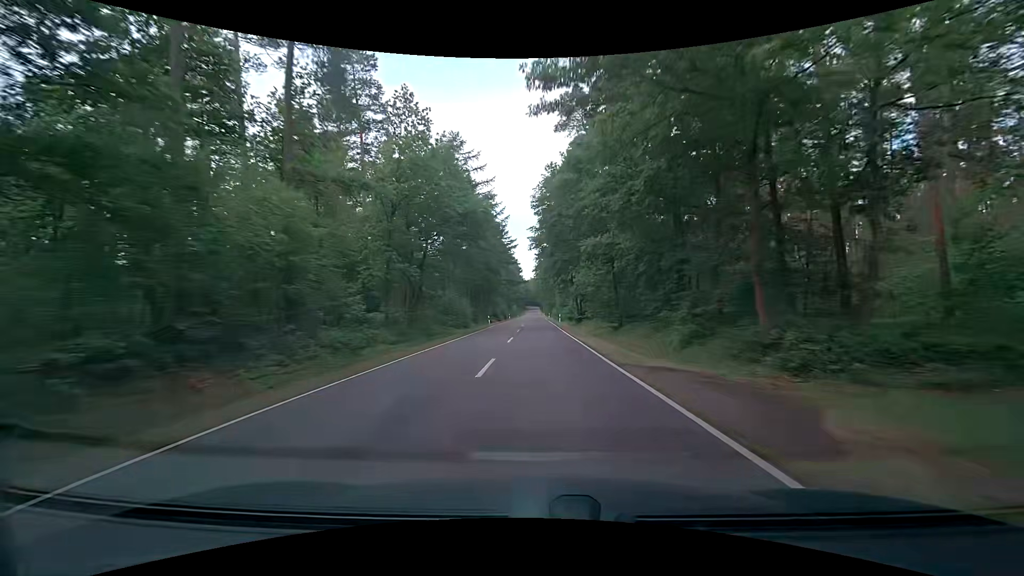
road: tertiary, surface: asphalt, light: Day
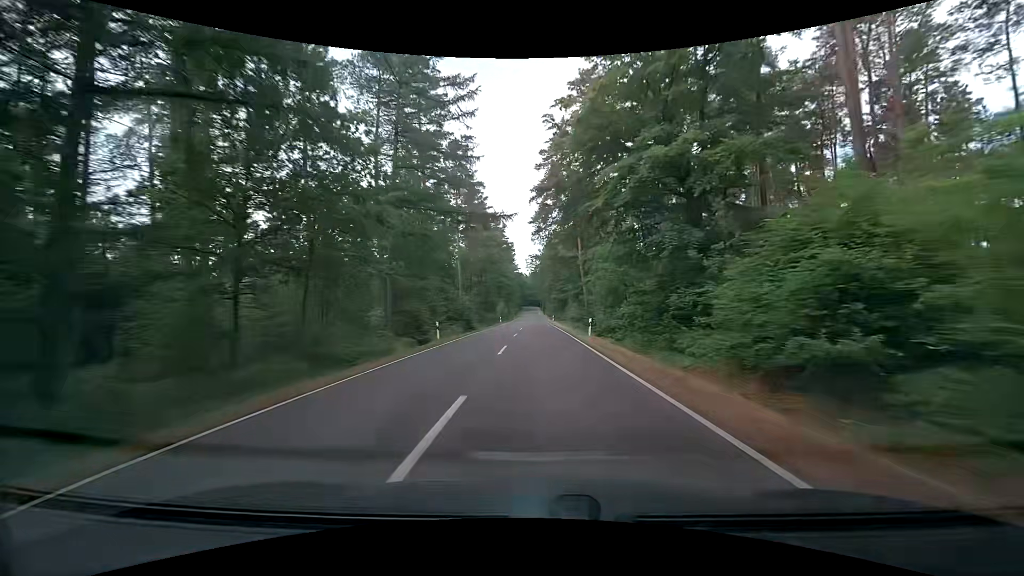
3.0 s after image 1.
(+0.6, +77.9) m; +1°
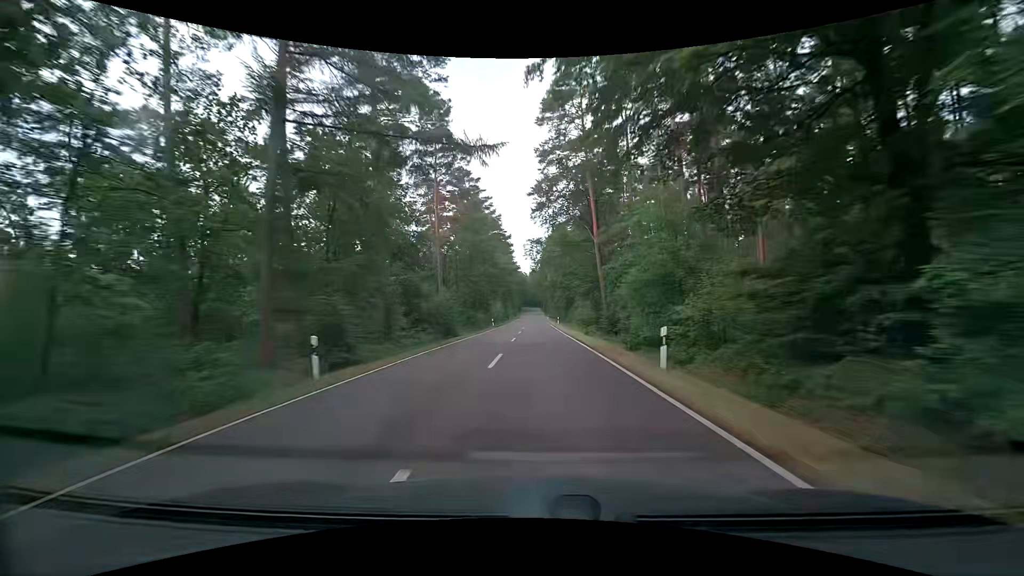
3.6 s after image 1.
(0.0, +15.5) m; 0°
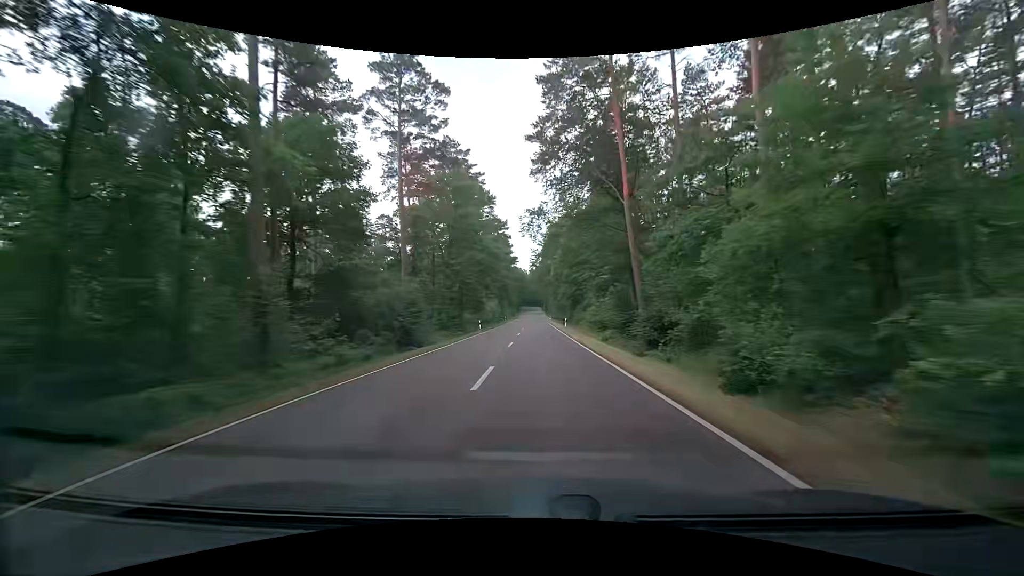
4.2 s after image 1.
(0.0, +15.4) m; 0°
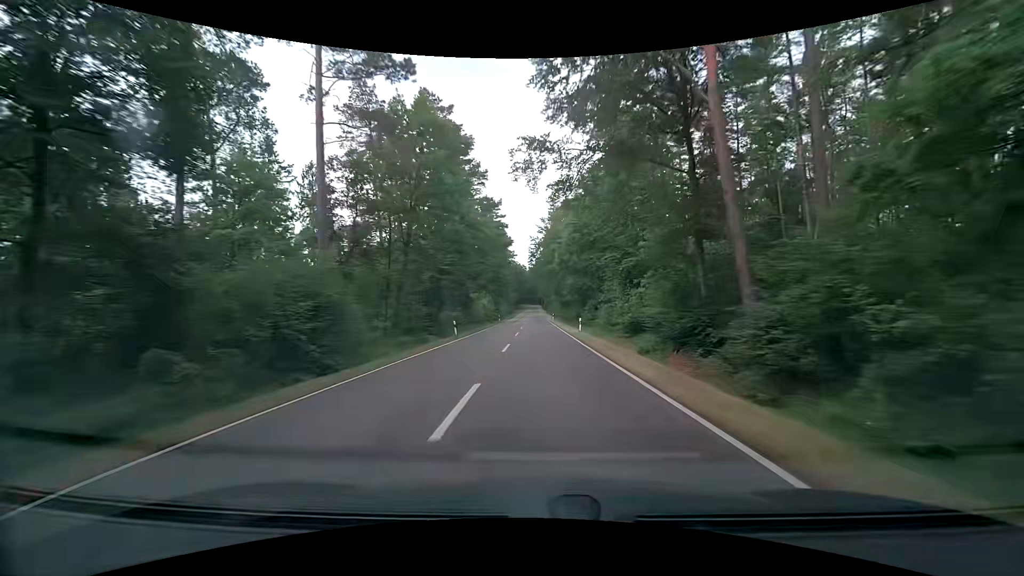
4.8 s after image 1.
(0.0, +15.3) m; 0°
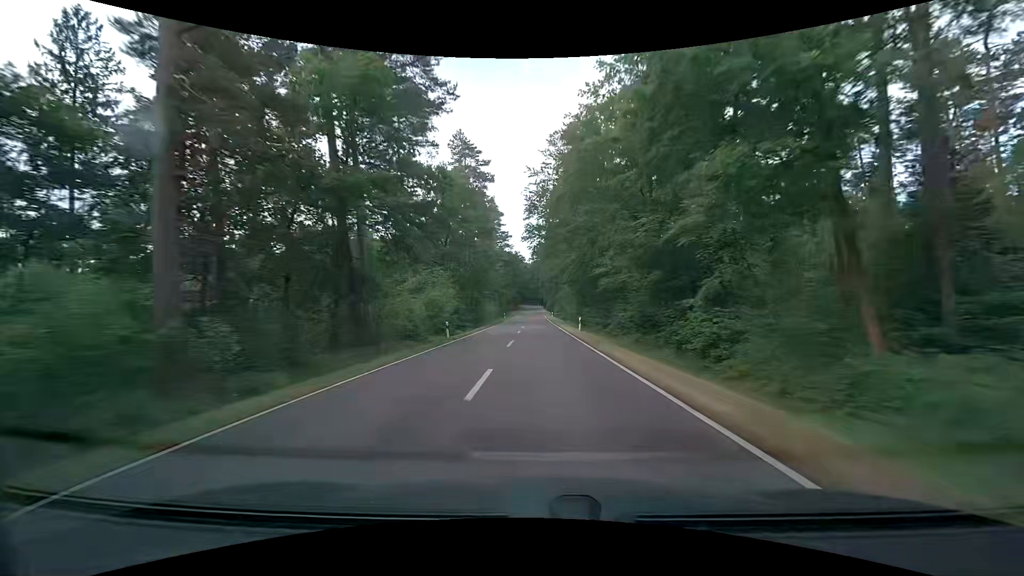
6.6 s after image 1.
(-0.2, +45.4) m; -1°
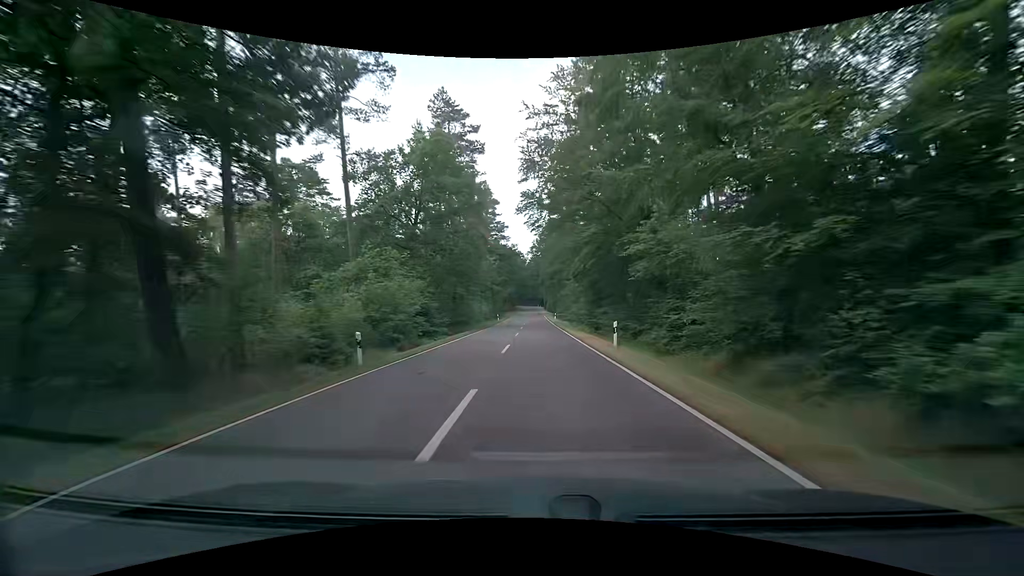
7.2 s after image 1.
(0.0, +14.9) m; +1°
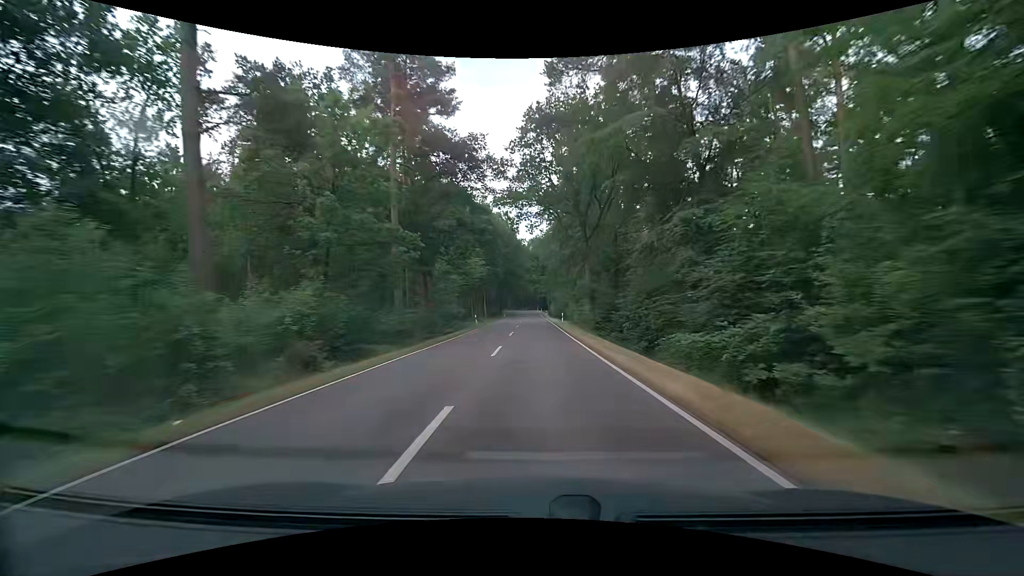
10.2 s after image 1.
(-0.1, +73.1) m; 0°
(0, +10) (0, +20) (0, +30) (0, +40) (0, +50) (0, +60) (0, +70) (0, +80) (0, +90) (0, +100) m
